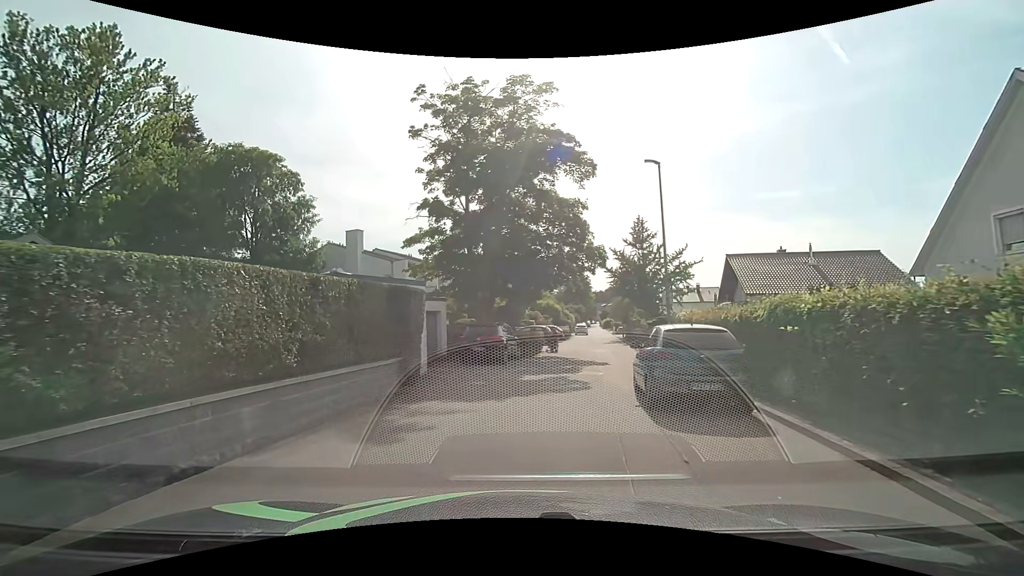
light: Day
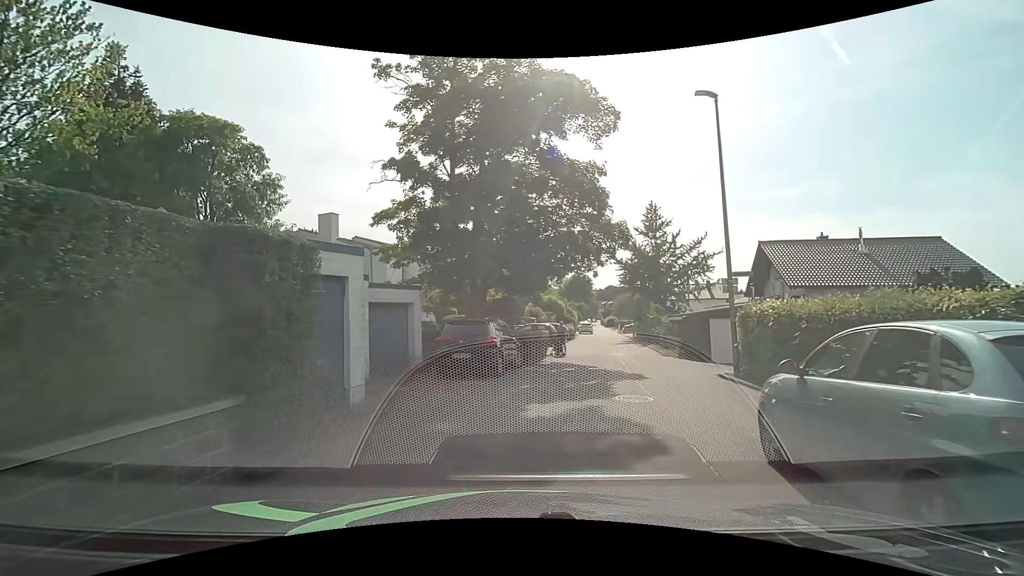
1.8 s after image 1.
(+0.1, +5.8) m; 0°
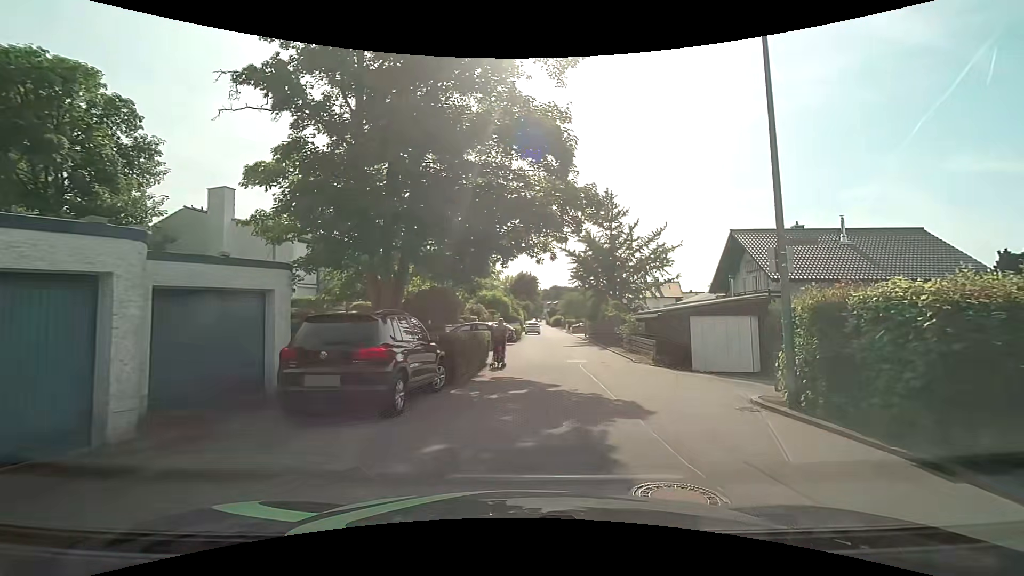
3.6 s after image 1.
(+0.3, +5.9) m; +5°
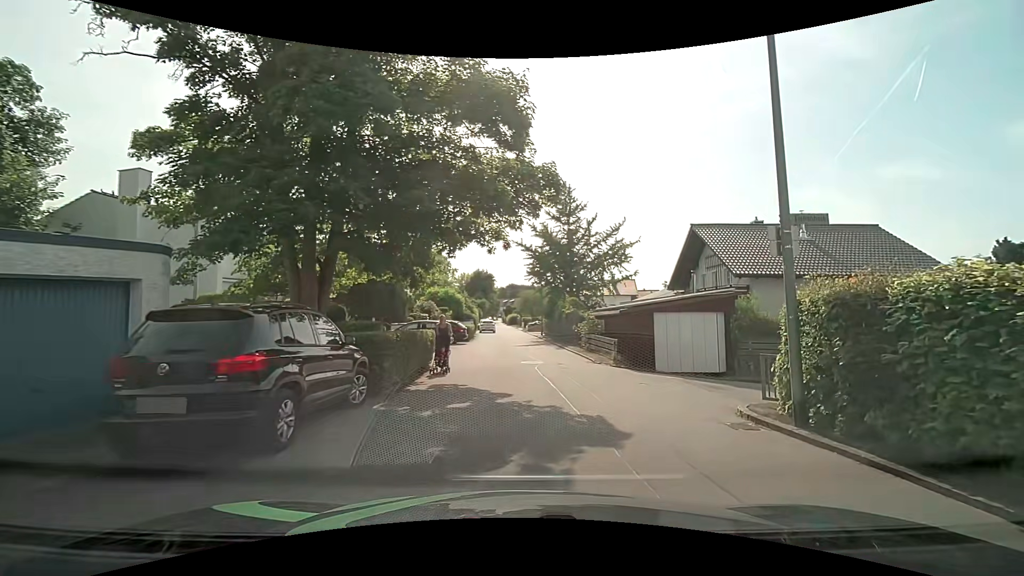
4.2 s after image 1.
(+0.1, +2.0) m; +6°
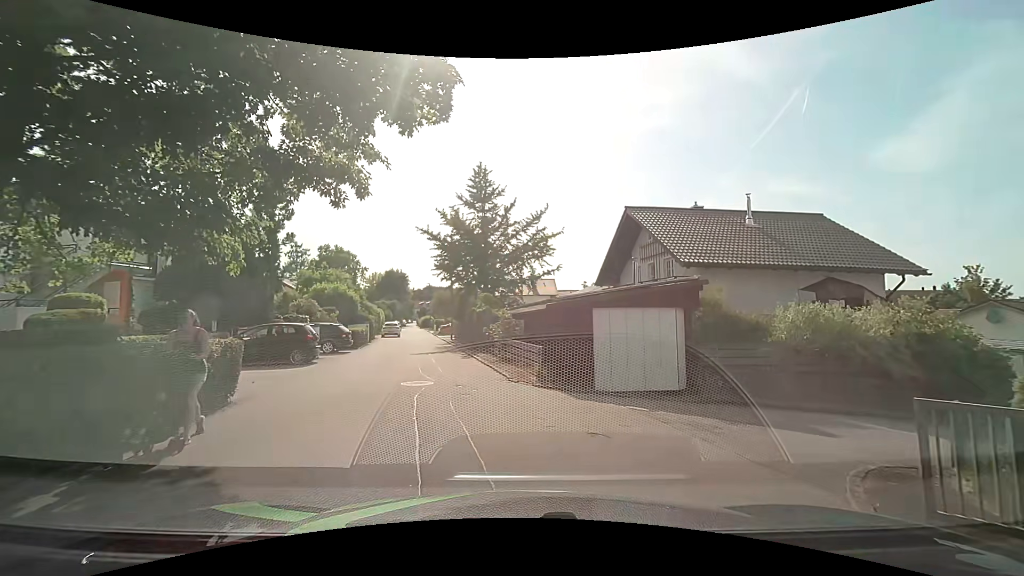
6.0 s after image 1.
(+0.7, +6.0) m; +11°
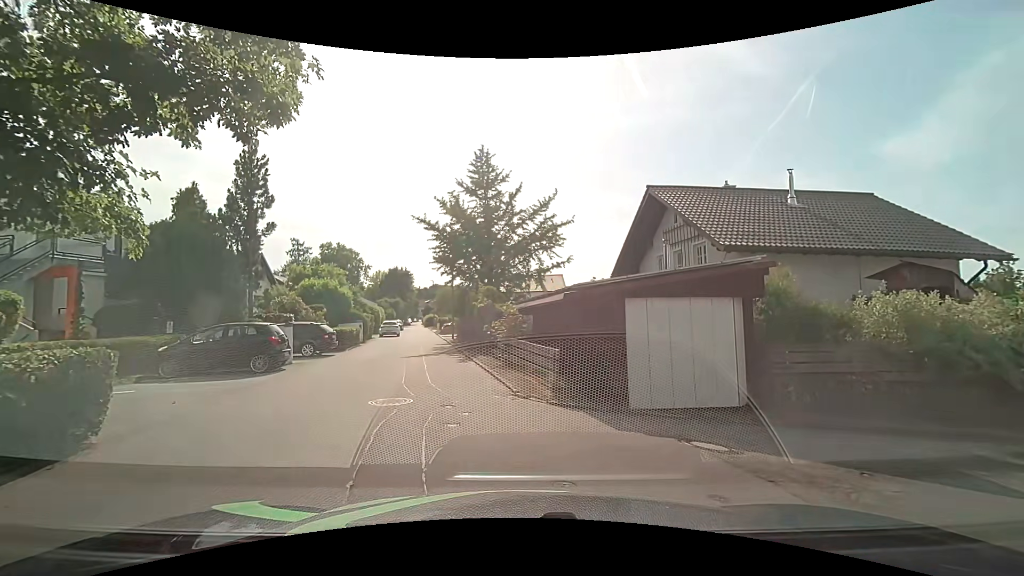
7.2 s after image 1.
(0.0, +3.1) m; -1°
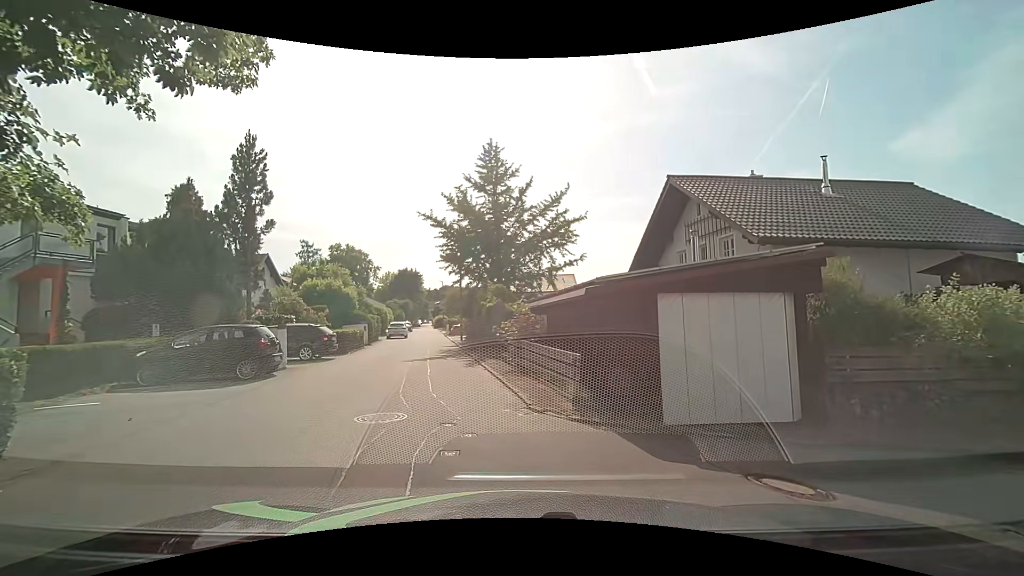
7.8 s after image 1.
(0.0, +1.5) m; -3°
